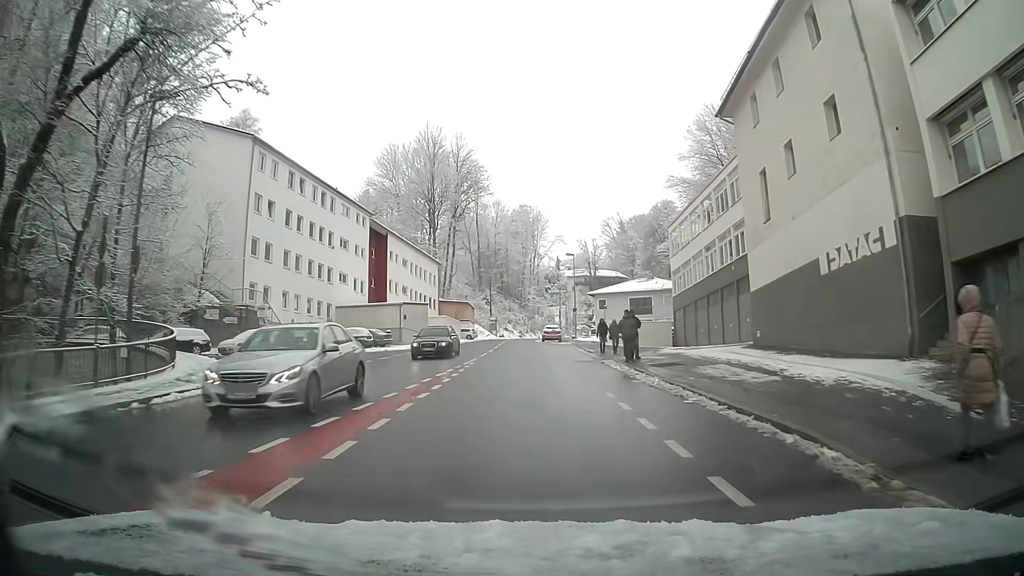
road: tertiary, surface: asphalt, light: Day
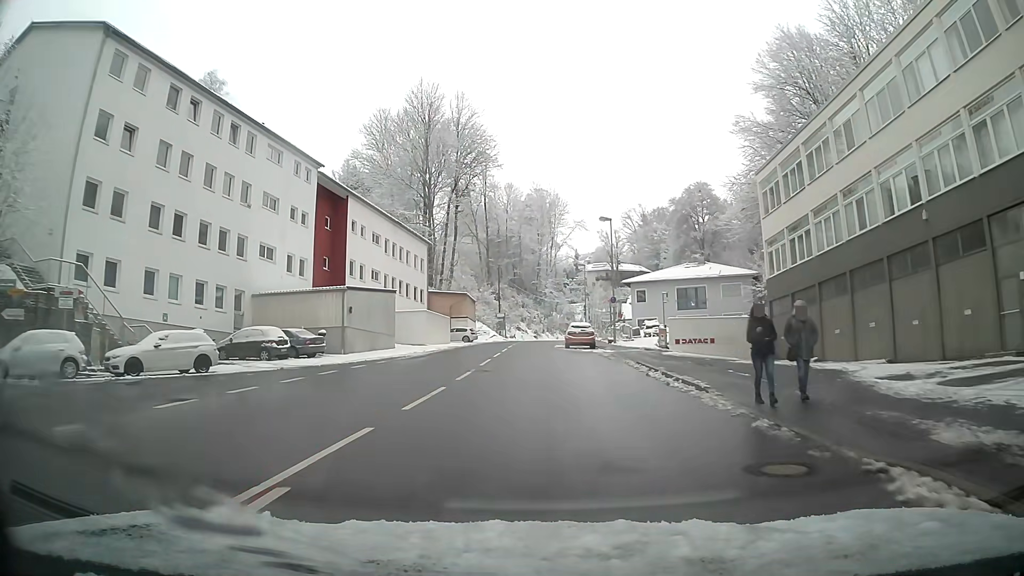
(-0.3, +20.6) m; -2°
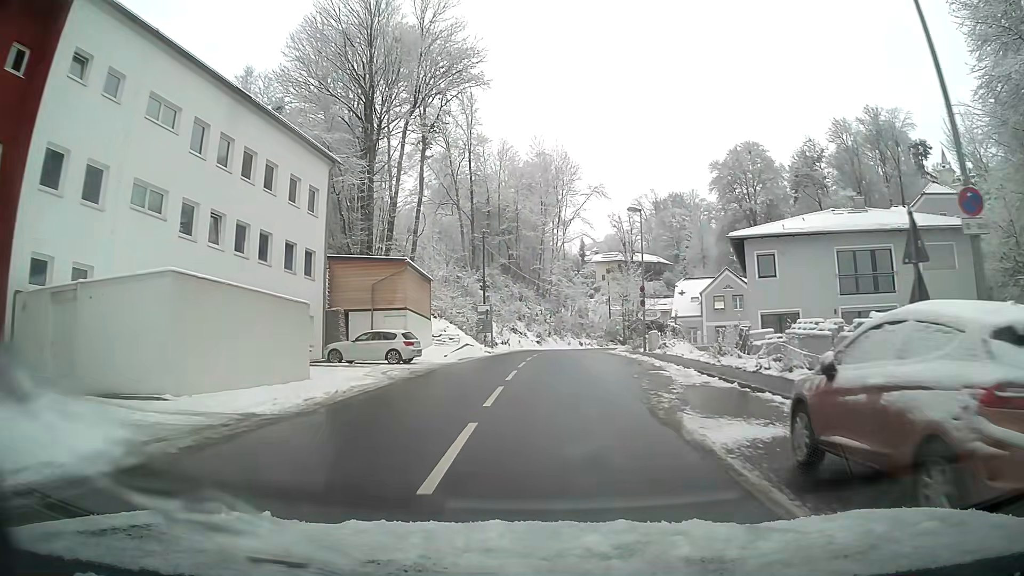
(-0.3, +35.6) m; +1°
